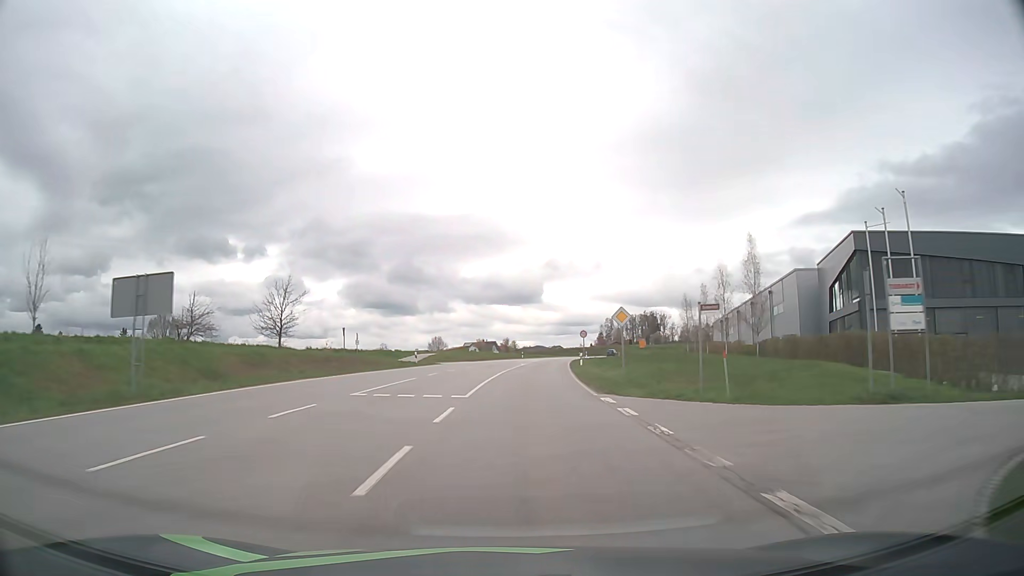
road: secondary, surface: asphalt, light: Day
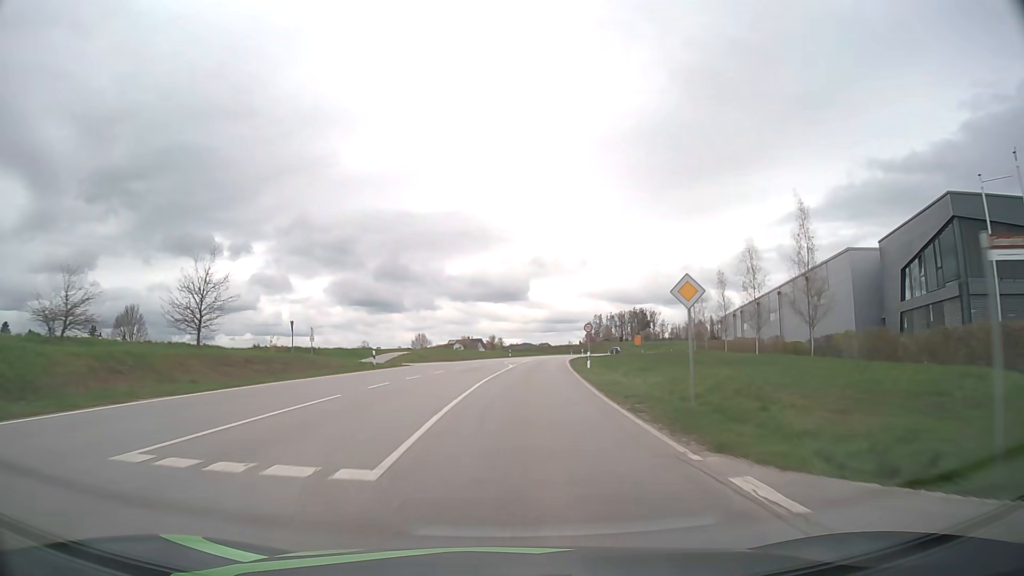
(+0.1, +11.5) m; +1°
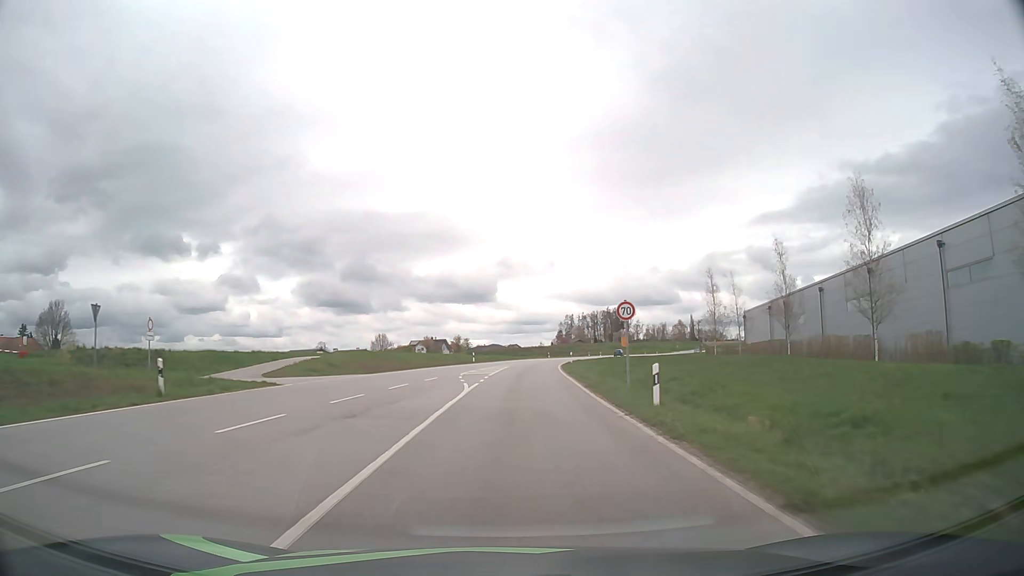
(+0.6, +22.5) m; +3°
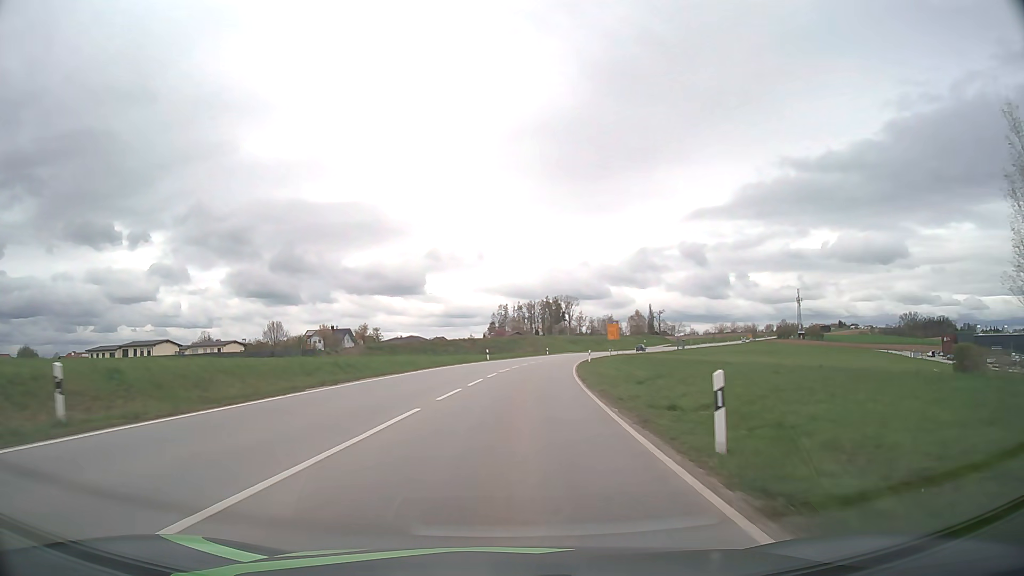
(+2.6, +56.4) m; +6°
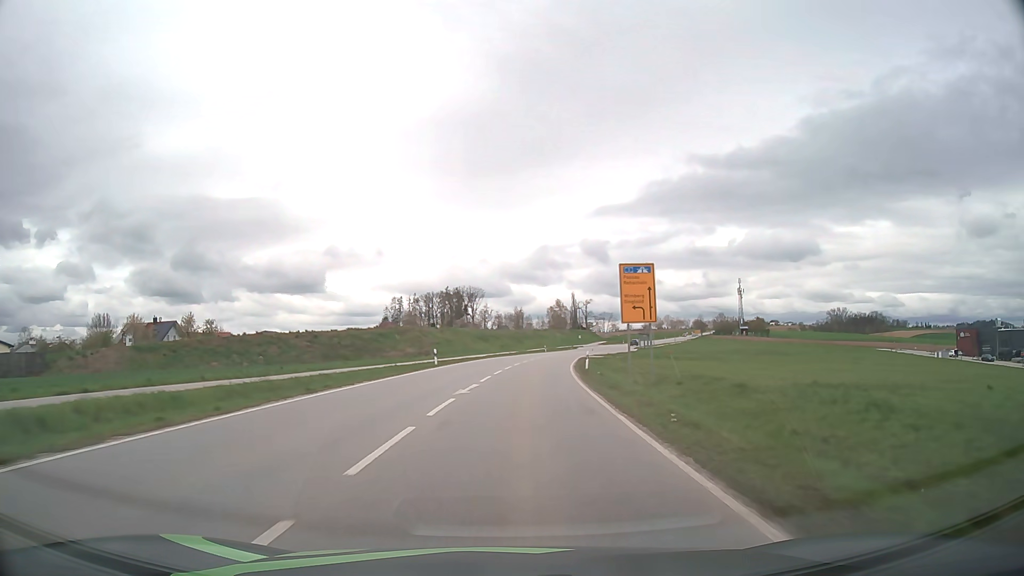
(+4.1, +57.1) m; +8°
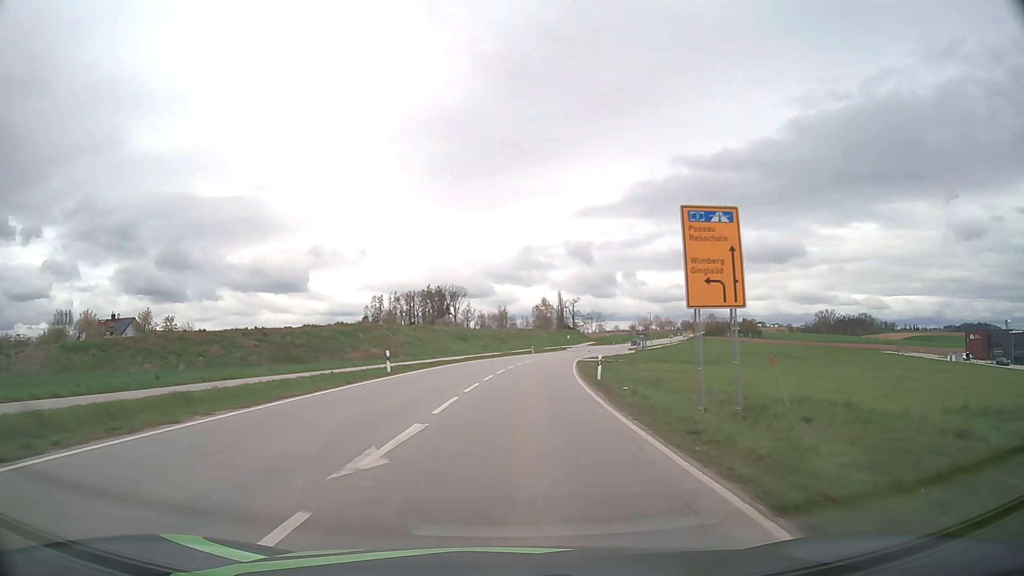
(+0.1, +11.5) m; +1°
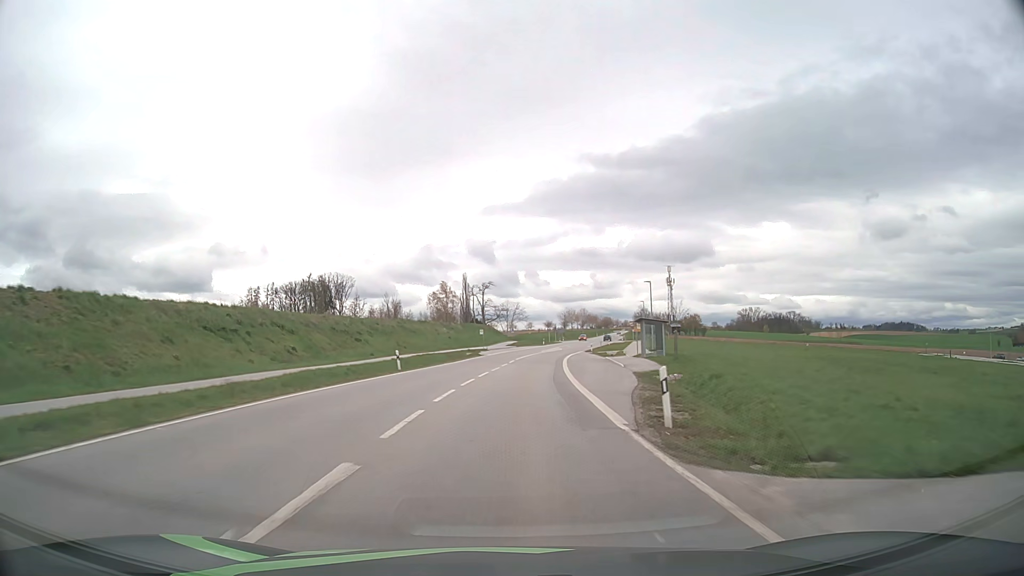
(+4.1, +57.9) m; +8°
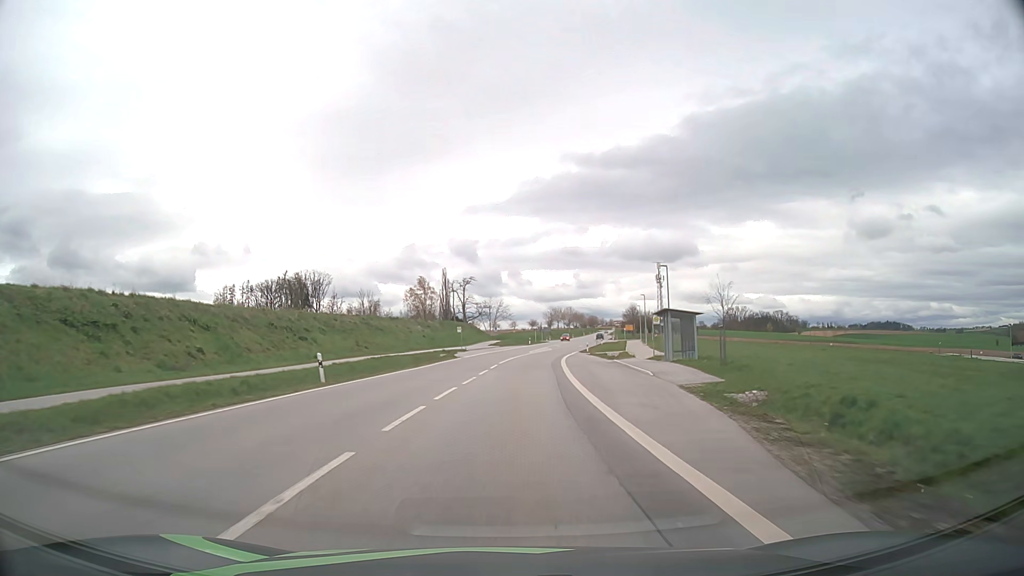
(+0.1, +11.6) m; +1°
(0, +10) (0, +20) (+1, +30) (+2, +40) (+3, +50) (+4, +60) (+5, +70) (+7, +80) (+9, +89) (+10, +99) m
